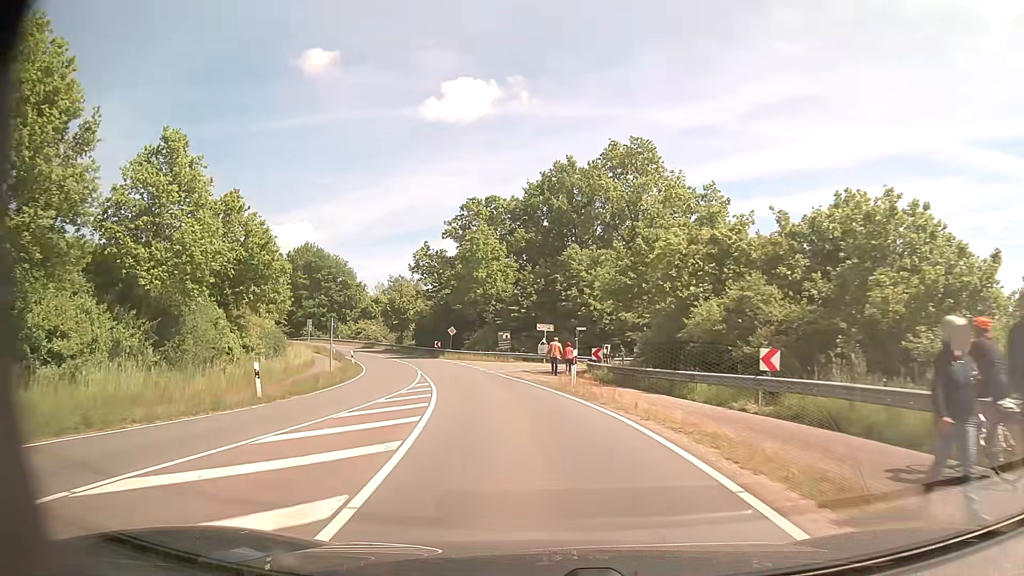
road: tertiary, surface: asphalt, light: Day
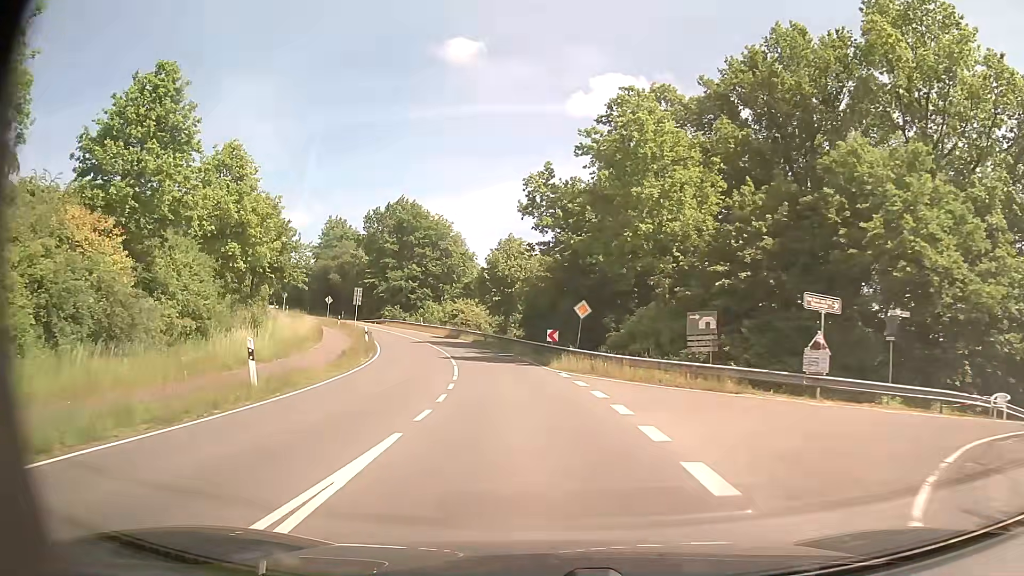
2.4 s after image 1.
(-3.5, +30.9) m; -12°
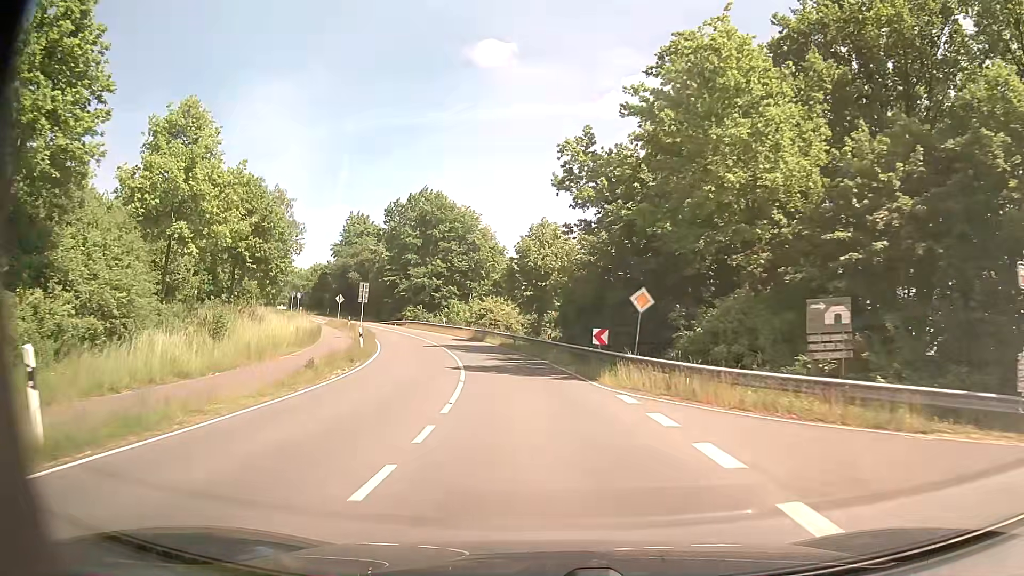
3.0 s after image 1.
(-0.2, +8.0) m; -3°
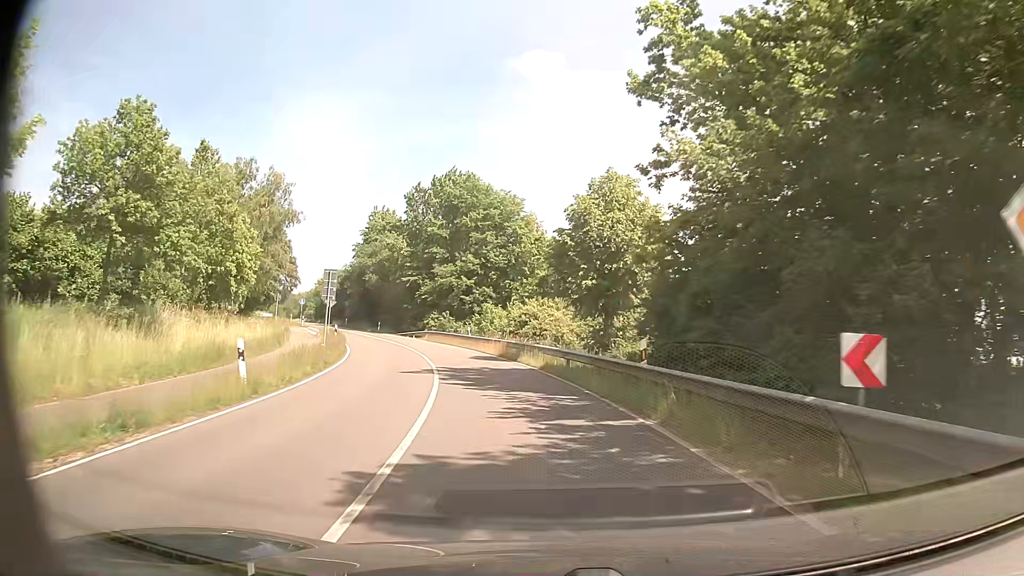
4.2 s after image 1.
(-0.7, +16.3) m; -4°
